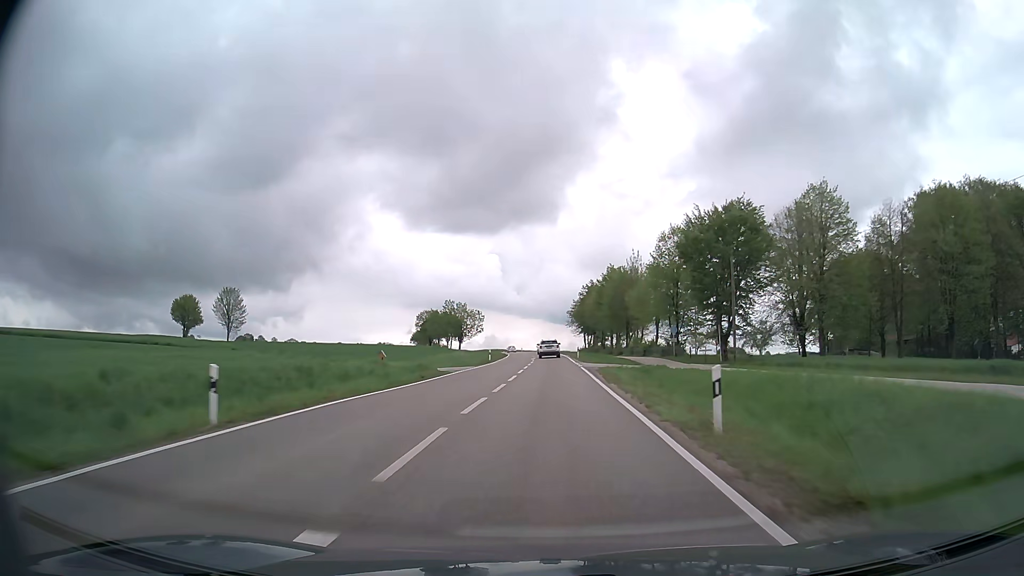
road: secondary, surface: asphalt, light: Day
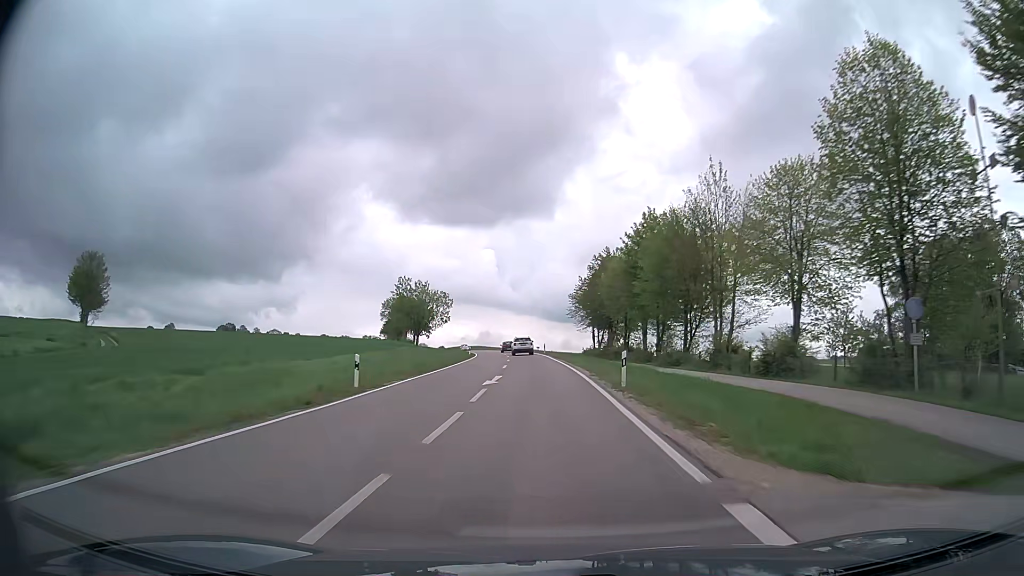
(+0.4, +41.0) m; 0°
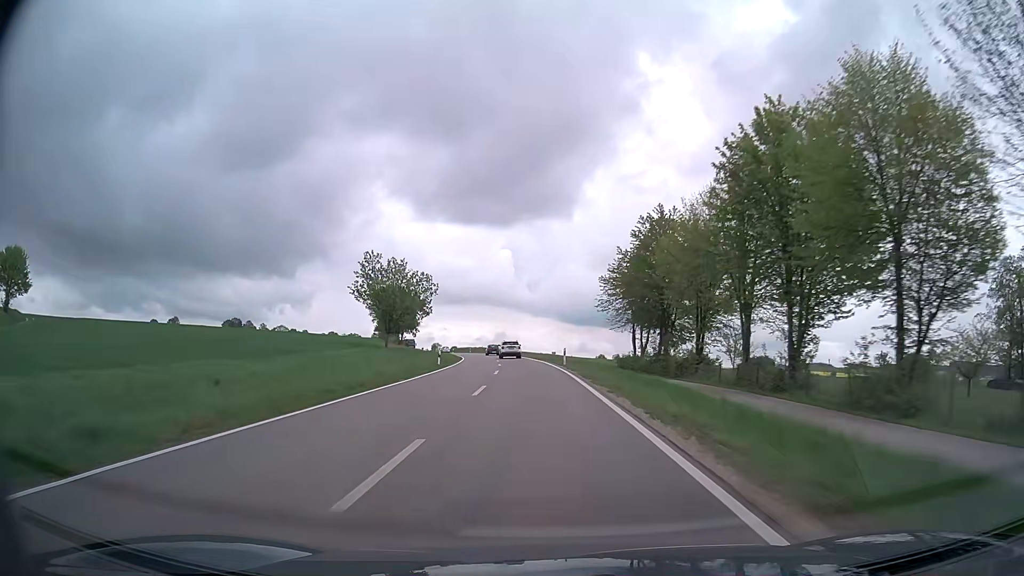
(-0.2, +28.3) m; -1°
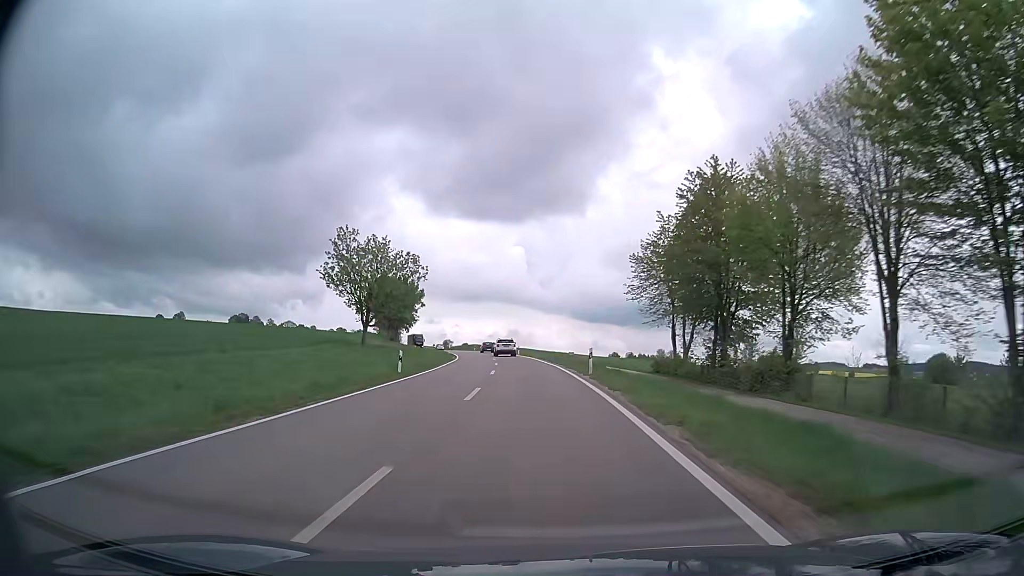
(-0.1, +14.4) m; -1°
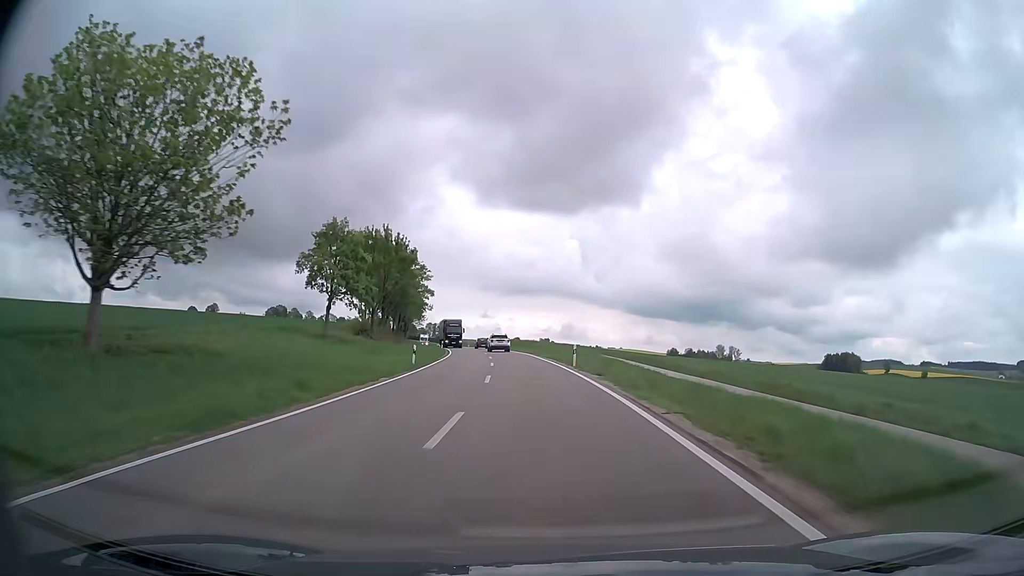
(-1.8, +43.5) m; -4°
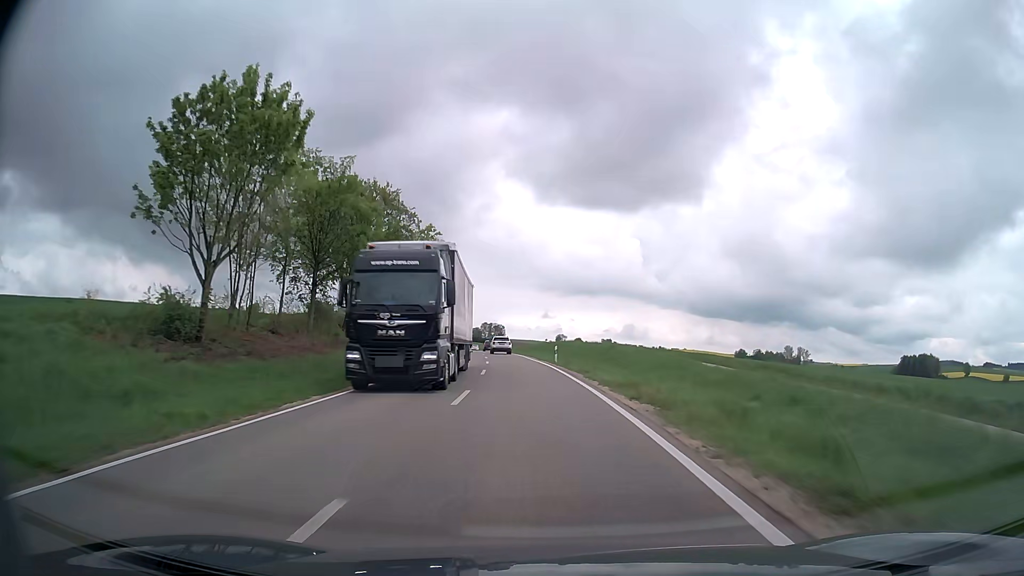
(-1.8, +42.7) m; -5°
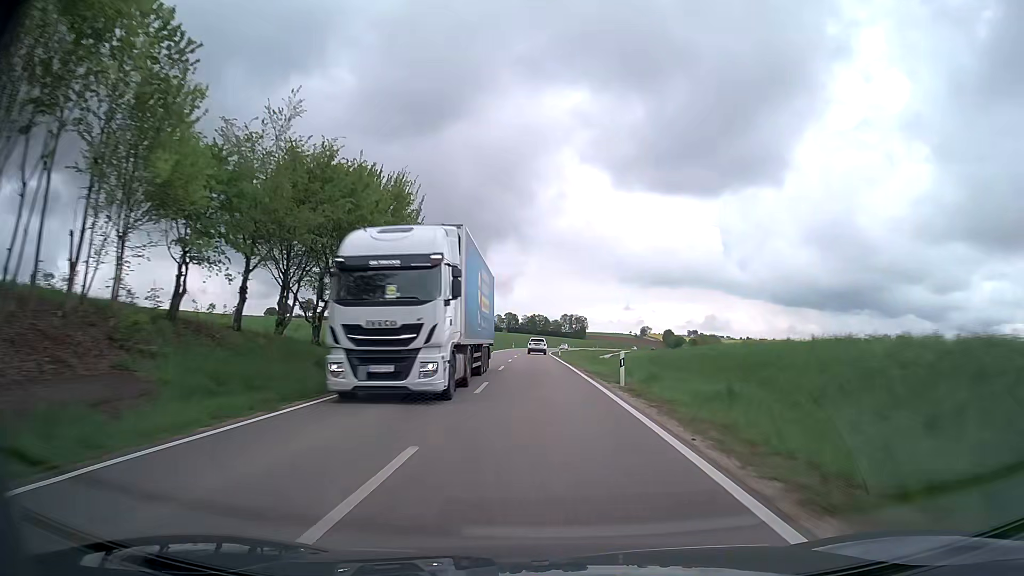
(-5.0, +69.8) m; -7°
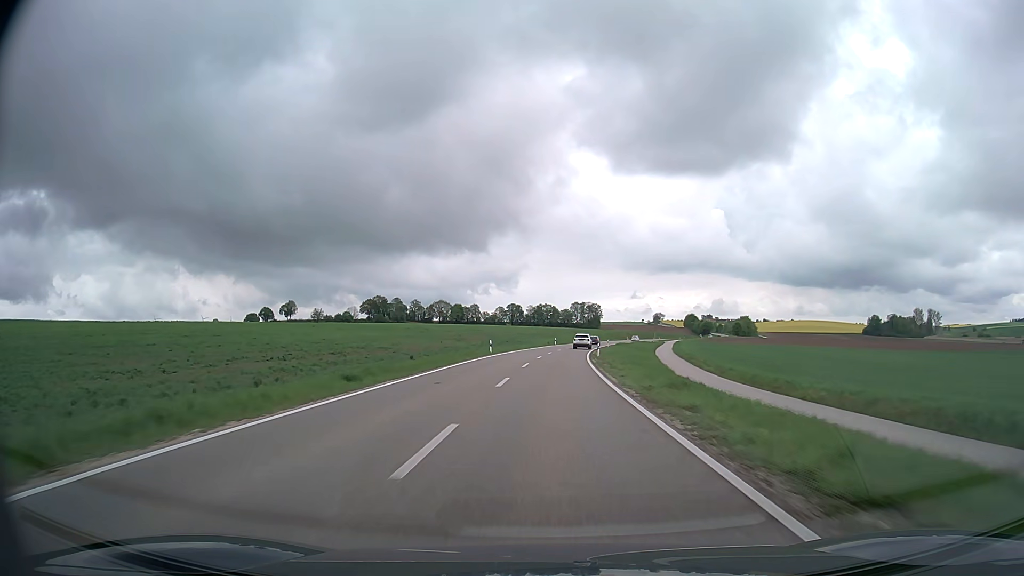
(-1.4, +70.3) m; -1°
(0, +10) (0, +20) (0, +30) (+1, +40) (+1, +50) (+2, +60) (+3, +70) (+4, +80) (+5, +90) (+6, +100) m
